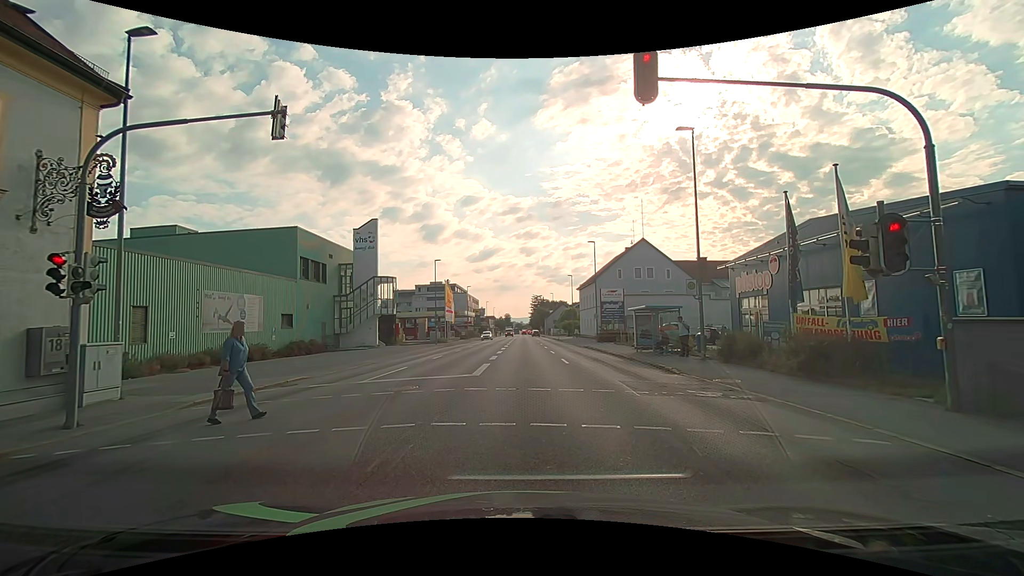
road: tertiary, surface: asphalt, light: Day
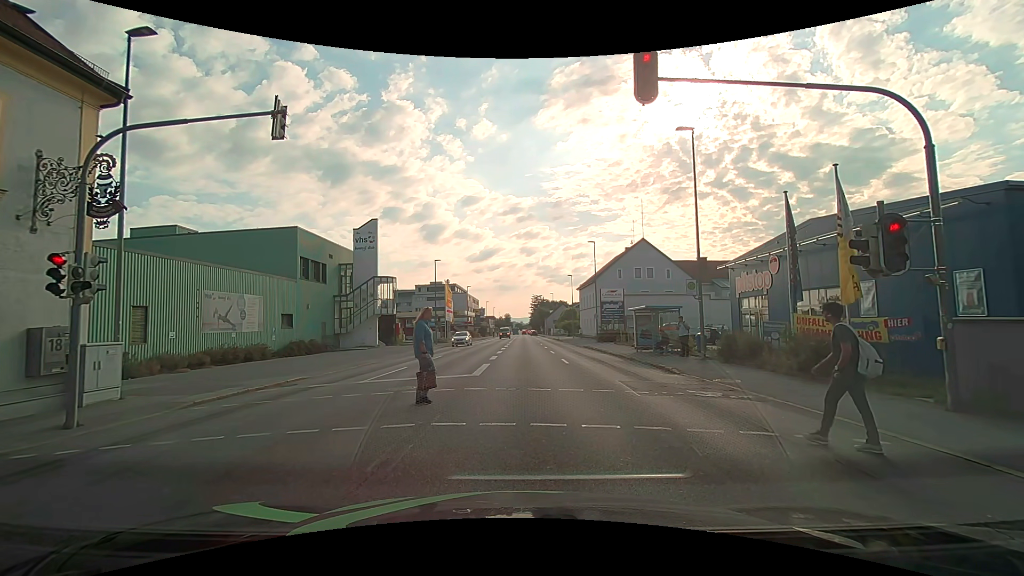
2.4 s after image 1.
(0.0, 0.0) m; 0°
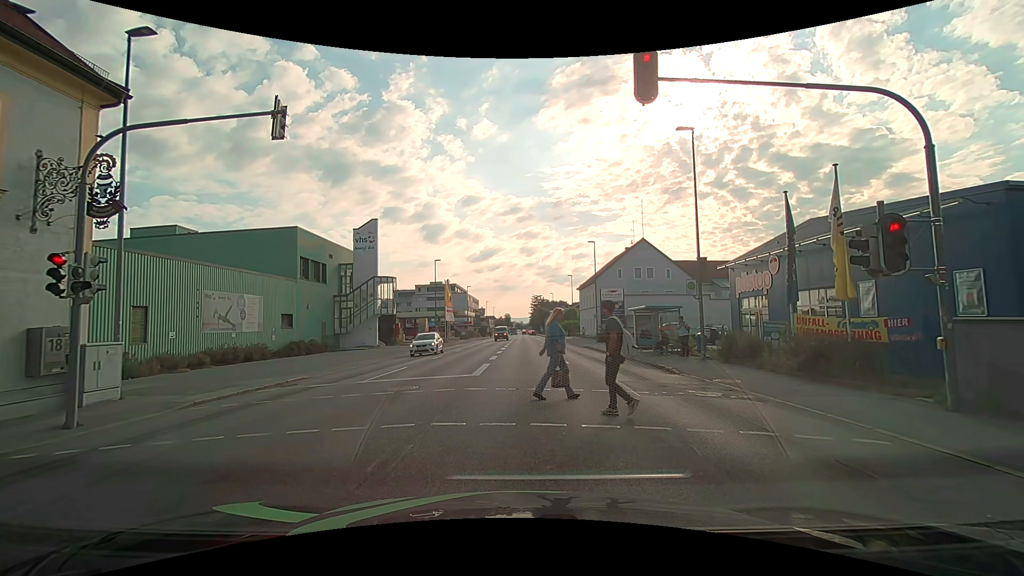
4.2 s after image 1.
(0.0, 0.0) m; 0°
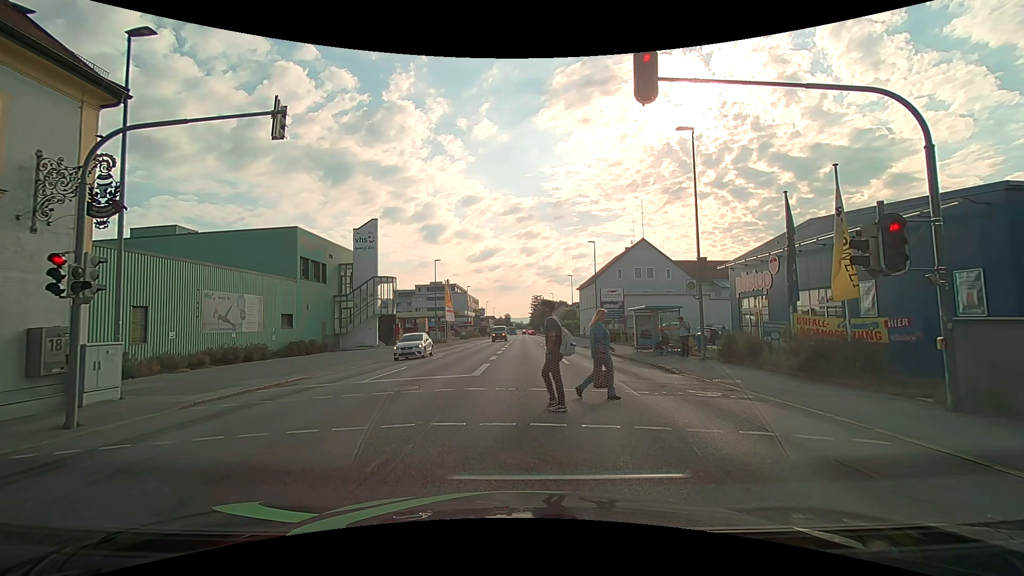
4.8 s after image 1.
(0.0, 0.0) m; 0°
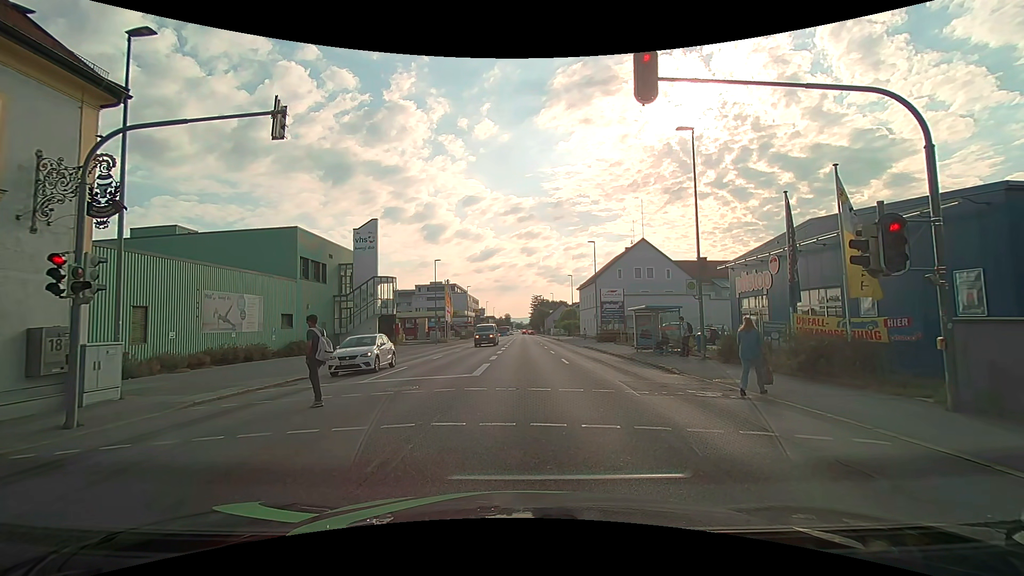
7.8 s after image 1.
(0.0, 0.0) m; 0°
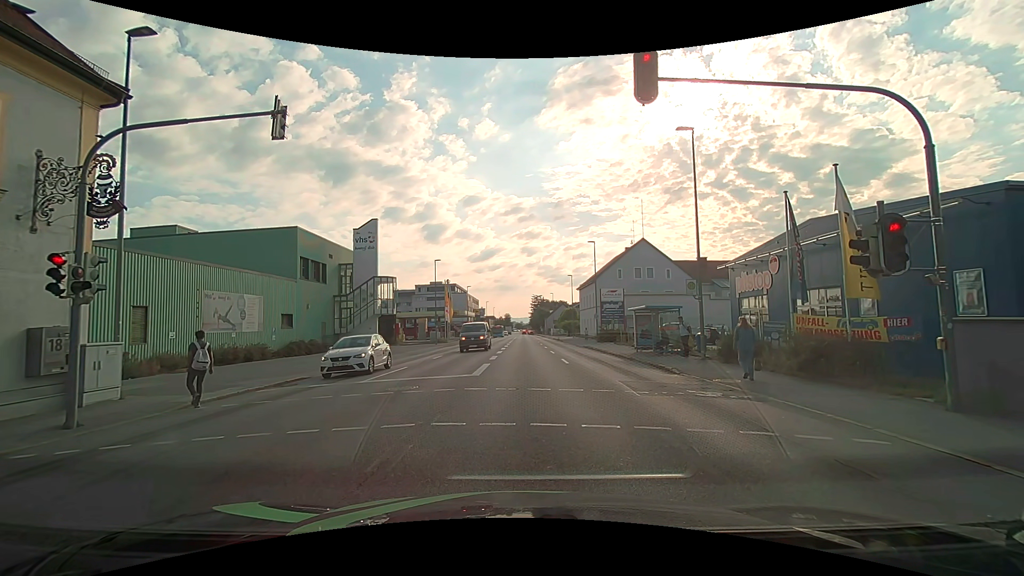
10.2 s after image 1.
(0.0, 0.0) m; 0°
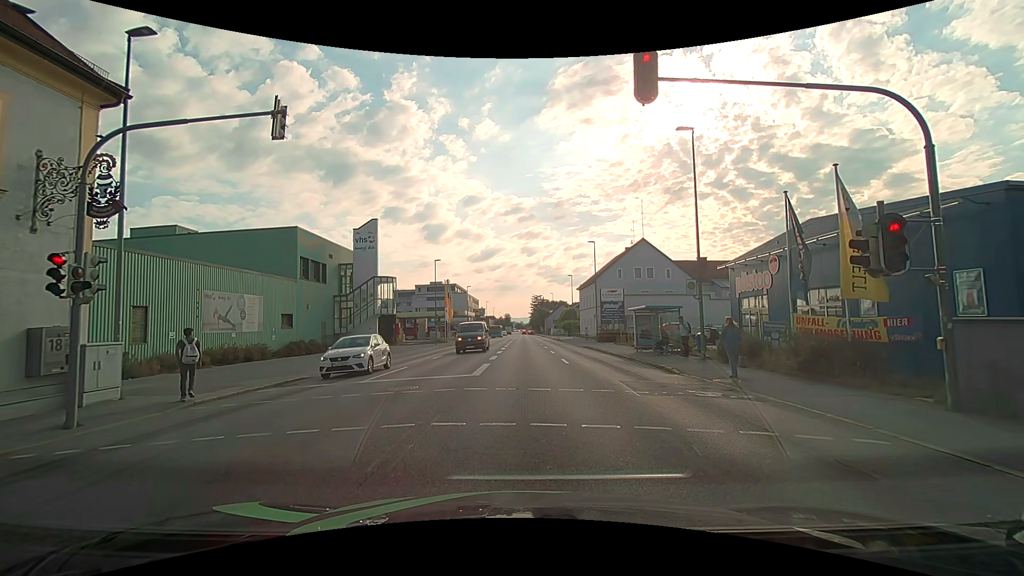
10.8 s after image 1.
(0.0, 0.0) m; 0°
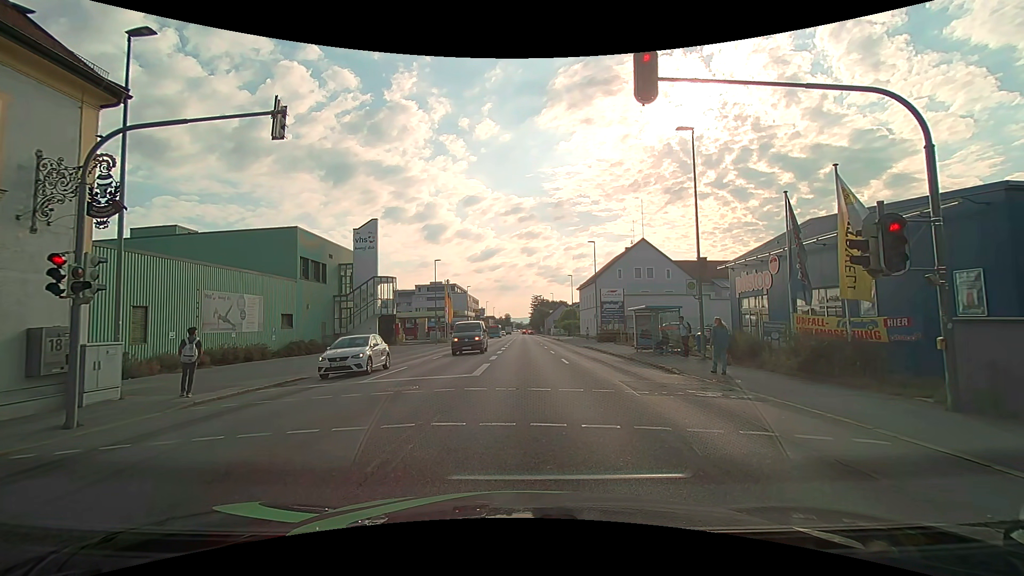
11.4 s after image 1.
(0.0, 0.0) m; 0°
(0, +10) (0, +20) (0, +30) (+1, +40) (+1, +50) (+1, +60) (+1, +70) (+1, +80) (+1, +90) (+1, +100) m
